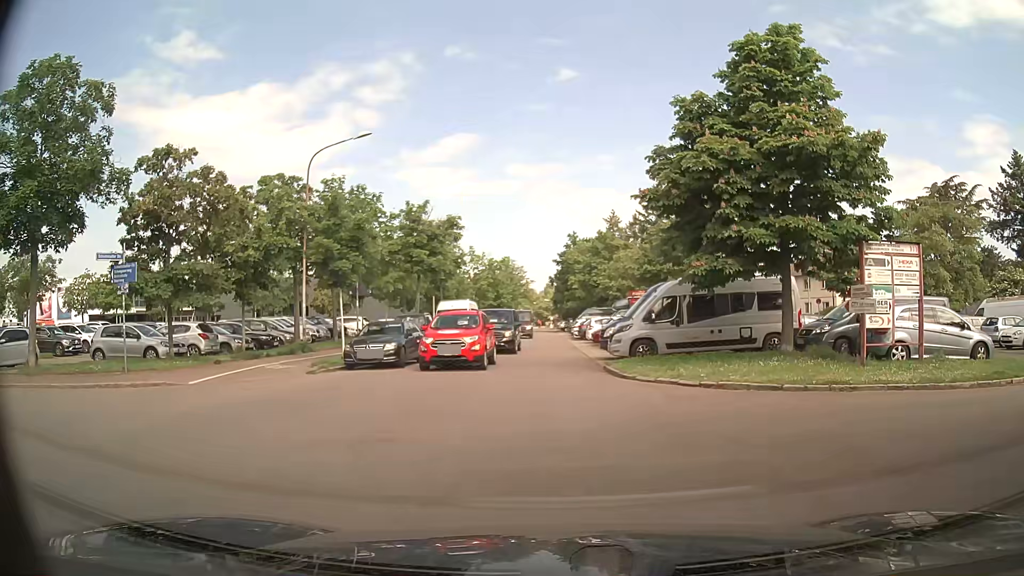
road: residential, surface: asphalt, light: Day
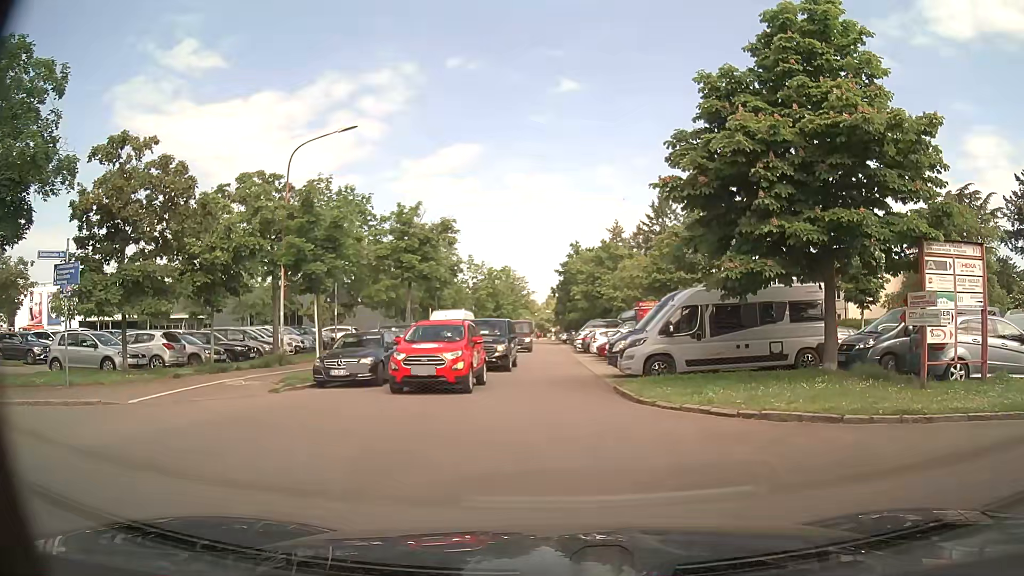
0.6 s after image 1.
(-0.1, +2.8) m; -1°
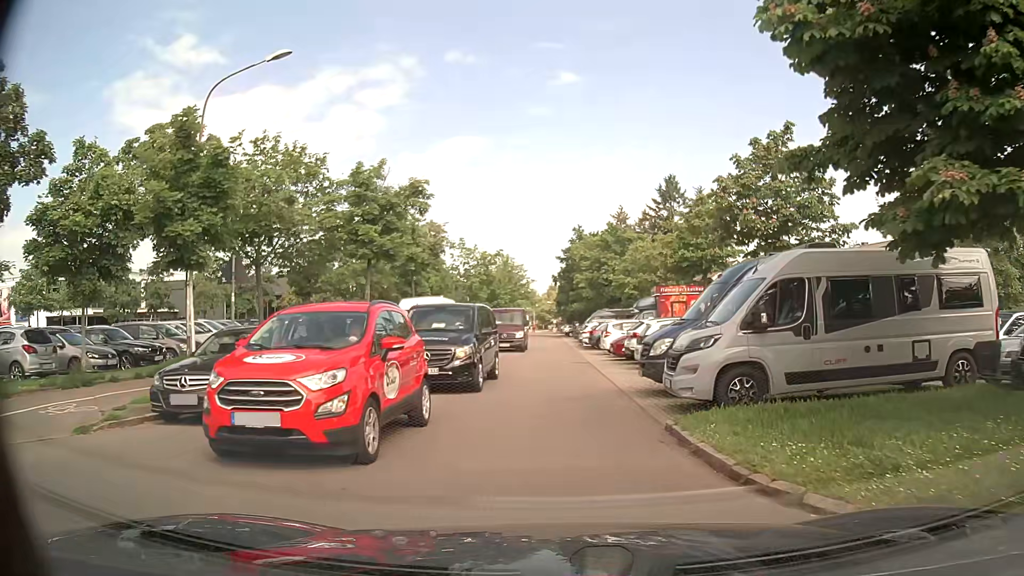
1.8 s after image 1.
(-0.1, +7.7) m; -1°
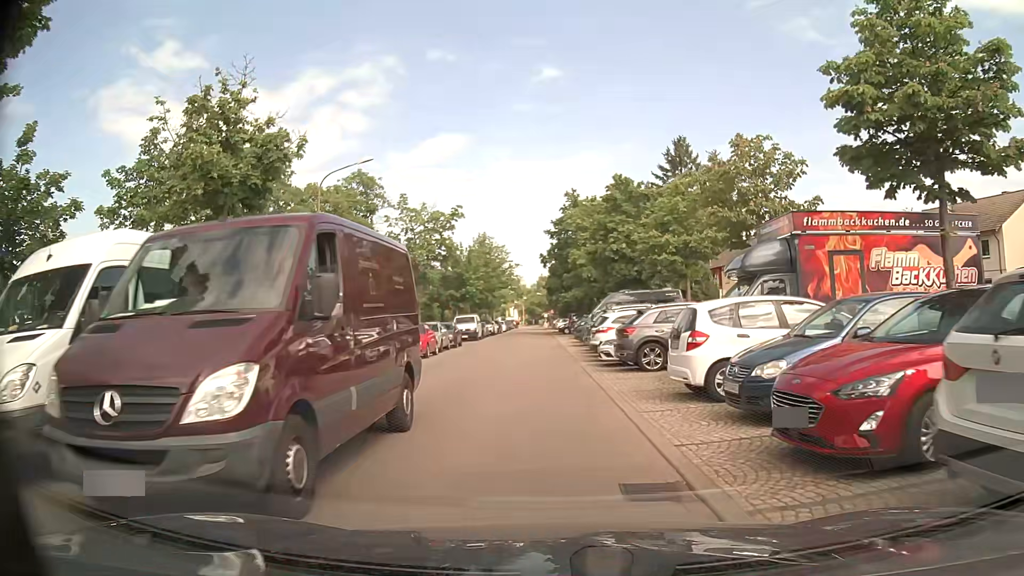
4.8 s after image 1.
(+0.1, +20.3) m; +1°
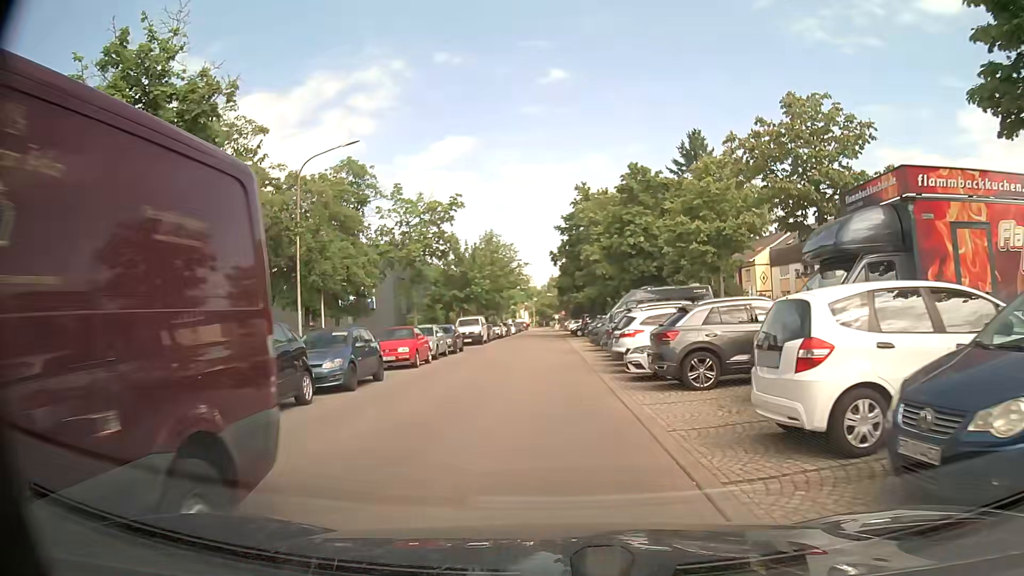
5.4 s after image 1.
(-0.1, +4.2) m; -2°
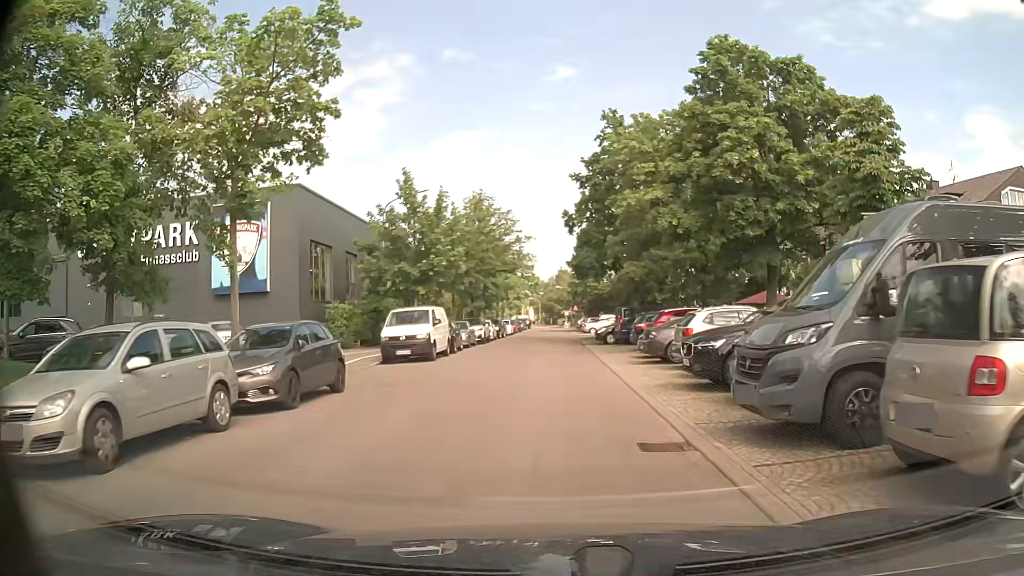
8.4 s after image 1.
(-0.3, +22.1) m; -1°
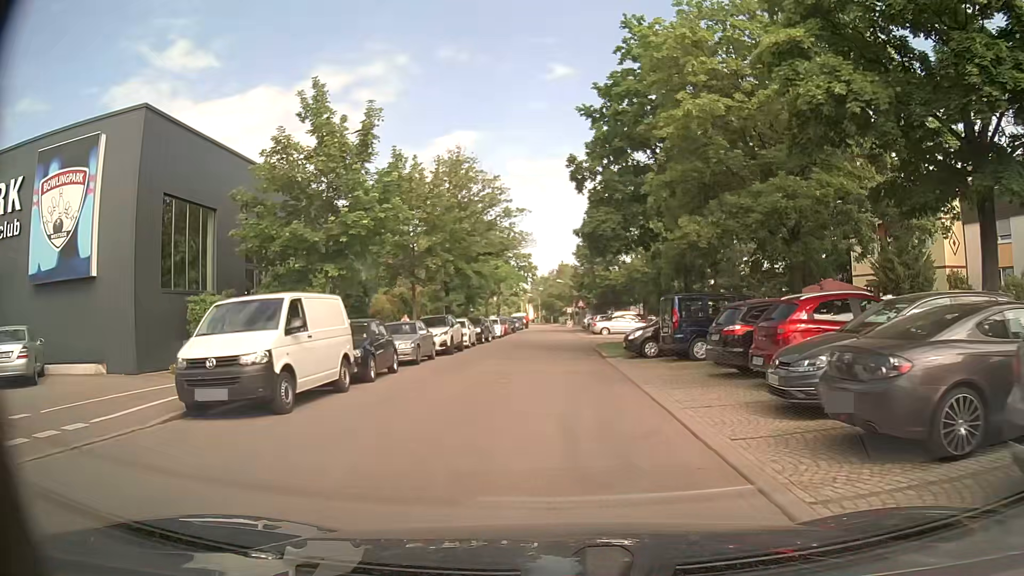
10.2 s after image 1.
(+0.1, +13.5) m; 0°
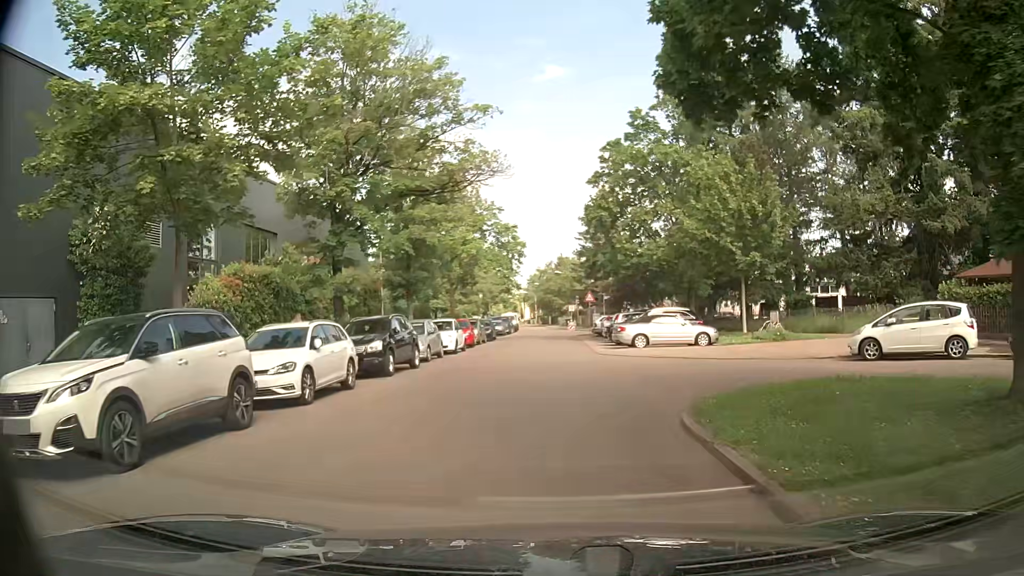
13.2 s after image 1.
(+0.4, +21.2) m; 0°
(0, +10) (0, +20) (0, +30) (0, +40) (0, +50) (0, +60) (0, +70) (0, +80) (-1, +90) (-2, +100) m
